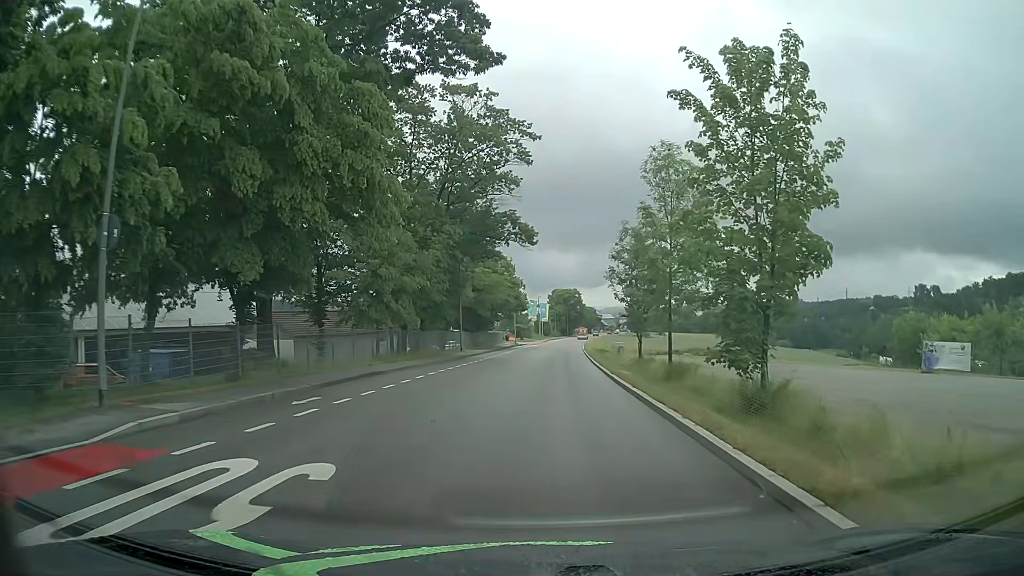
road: tertiary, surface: asphalt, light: Day
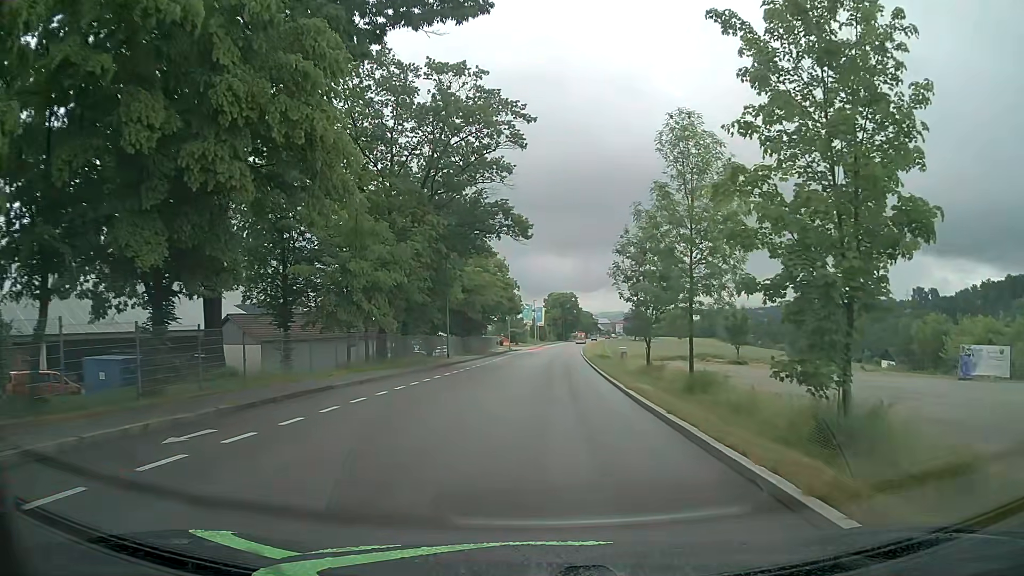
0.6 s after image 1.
(0.0, +4.8) m; 0°
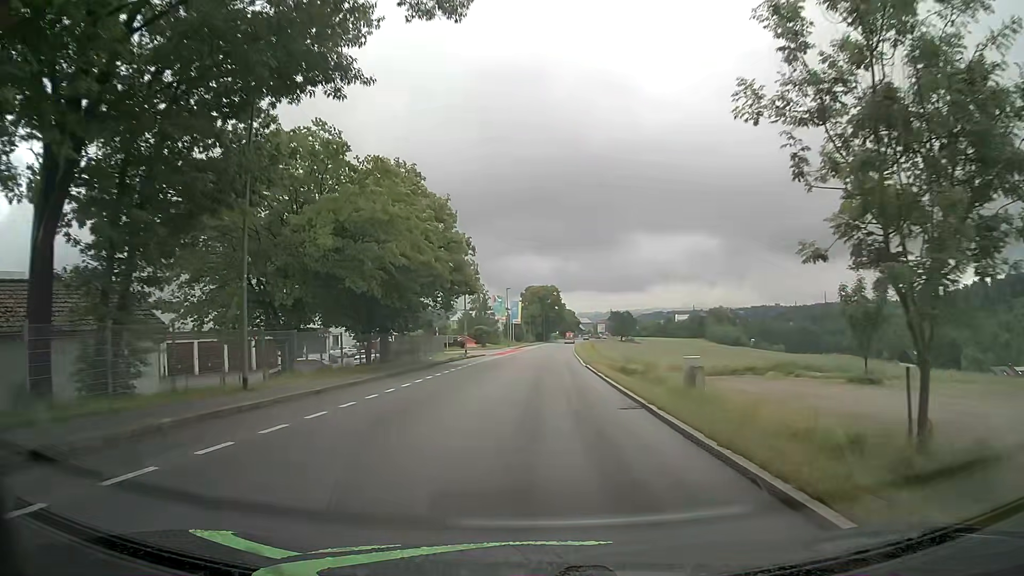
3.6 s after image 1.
(+0.4, +29.2) m; +2°
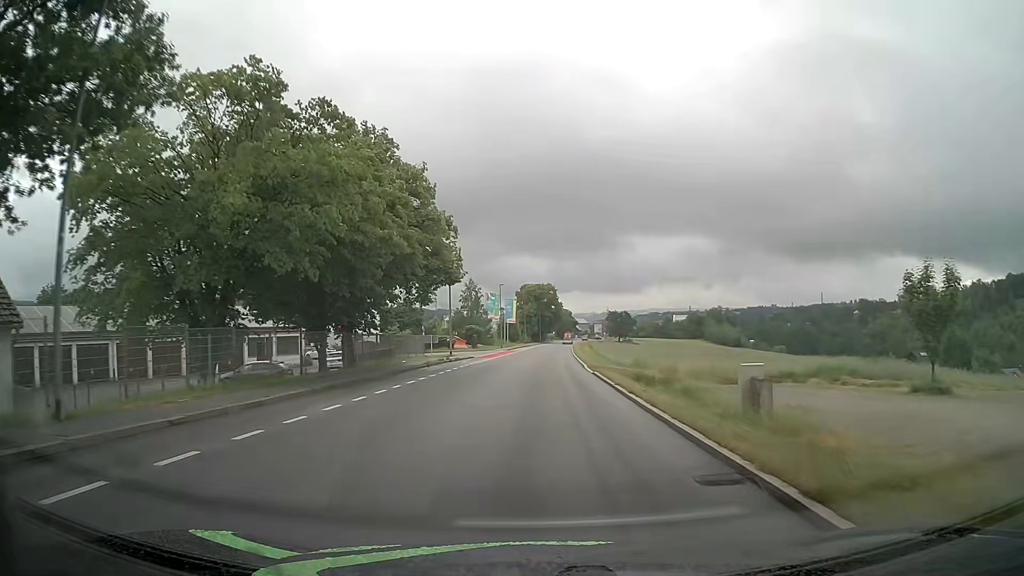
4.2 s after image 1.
(0.0, +7.0) m; 0°
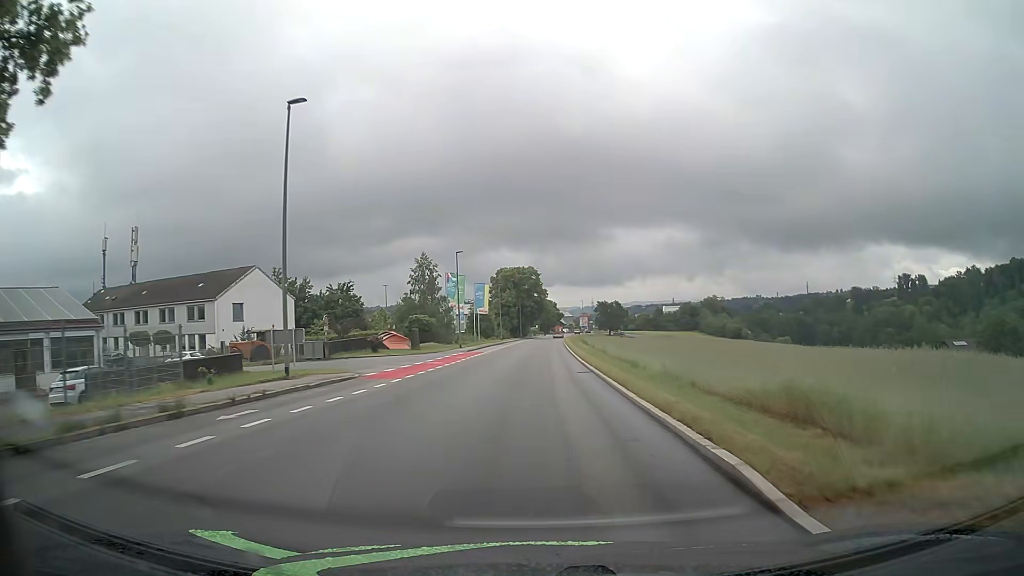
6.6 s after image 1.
(+0.5, +29.3) m; +2°
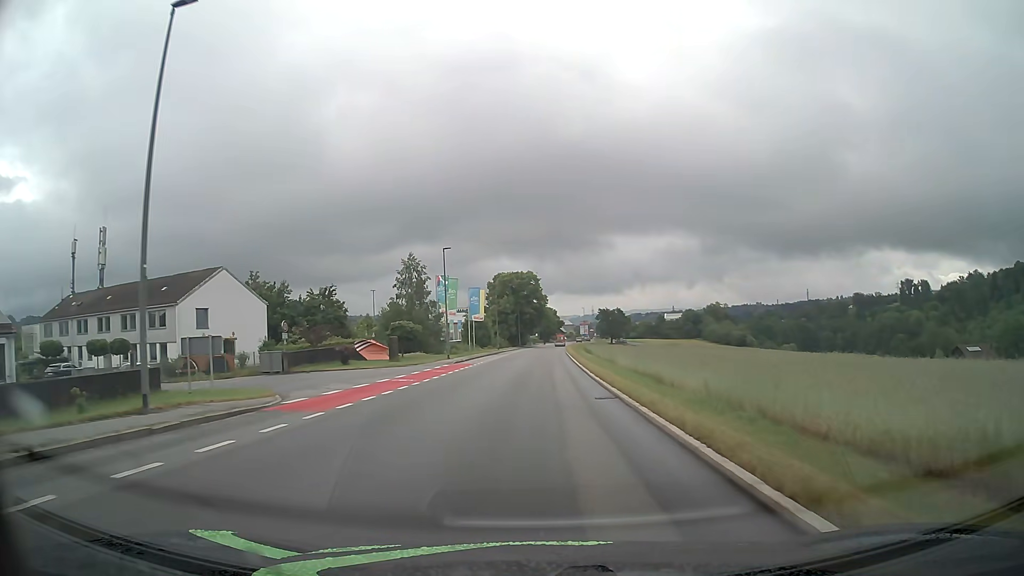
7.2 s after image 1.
(0.0, +7.5) m; 0°
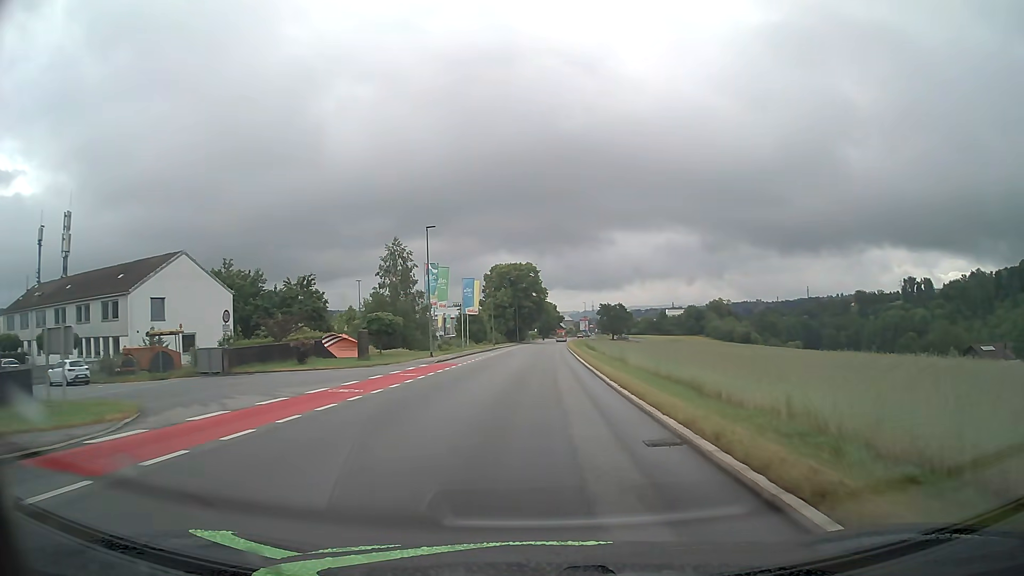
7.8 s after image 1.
(0.0, +7.5) m; 0°
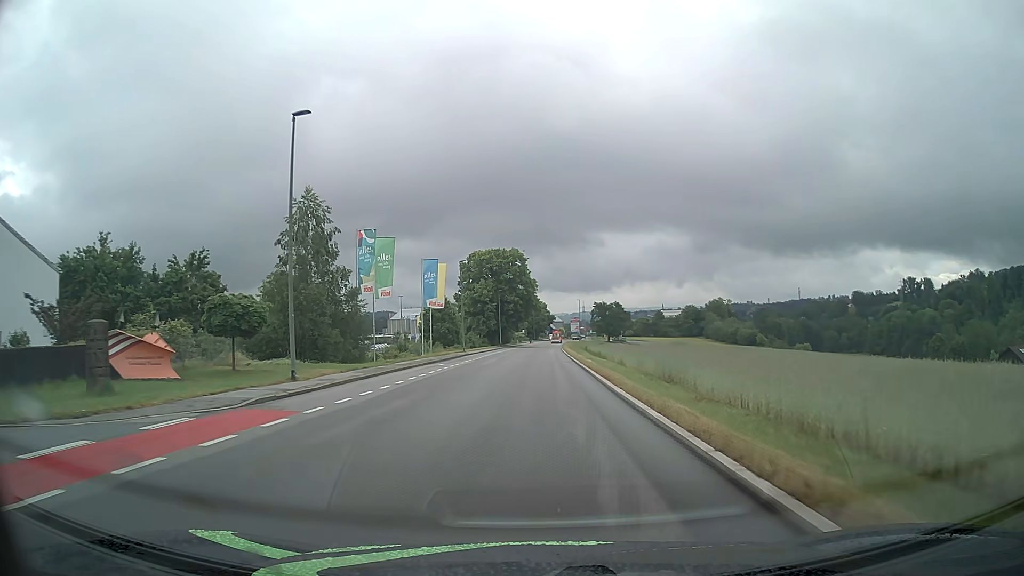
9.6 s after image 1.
(+0.2, +22.6) m; +1°
(0, +10) (0, +20) (0, +30) (0, +40) (0, +50) (0, +60) (+1, +70) (+1, +80) (+1, +90) (+2, +100) m
